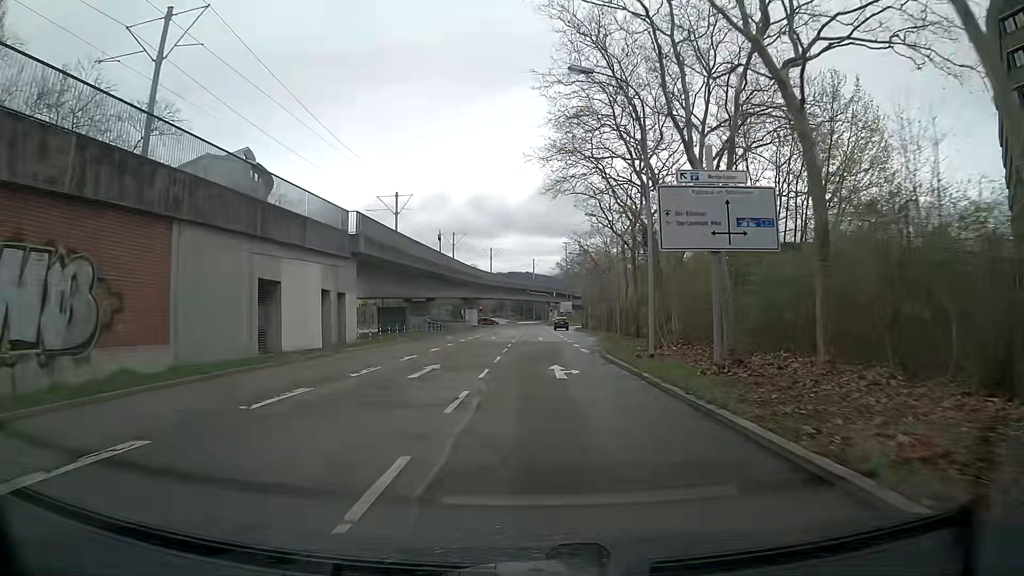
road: tertiary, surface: asphalt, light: Day
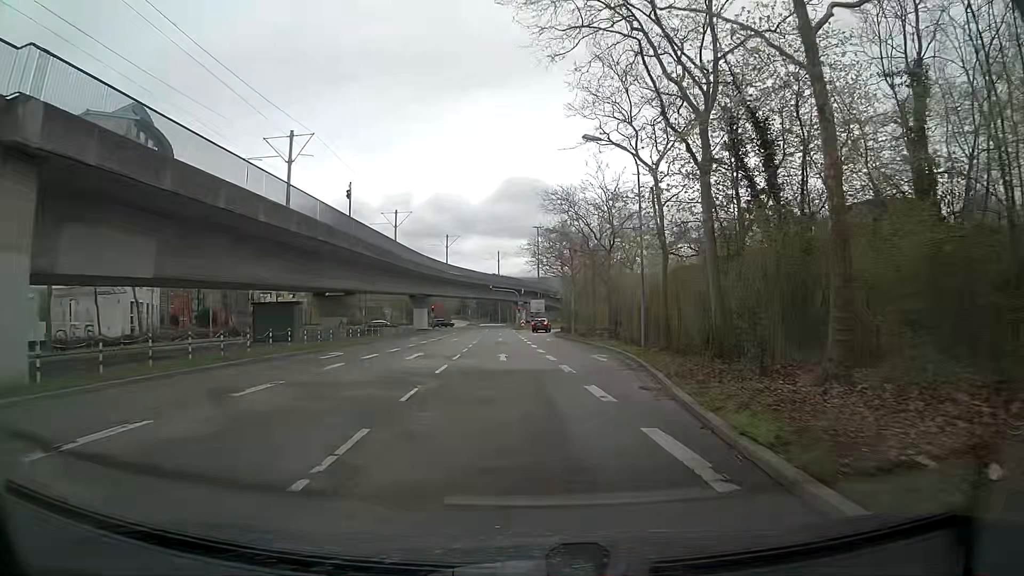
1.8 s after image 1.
(+0.4, +22.4) m; +2°
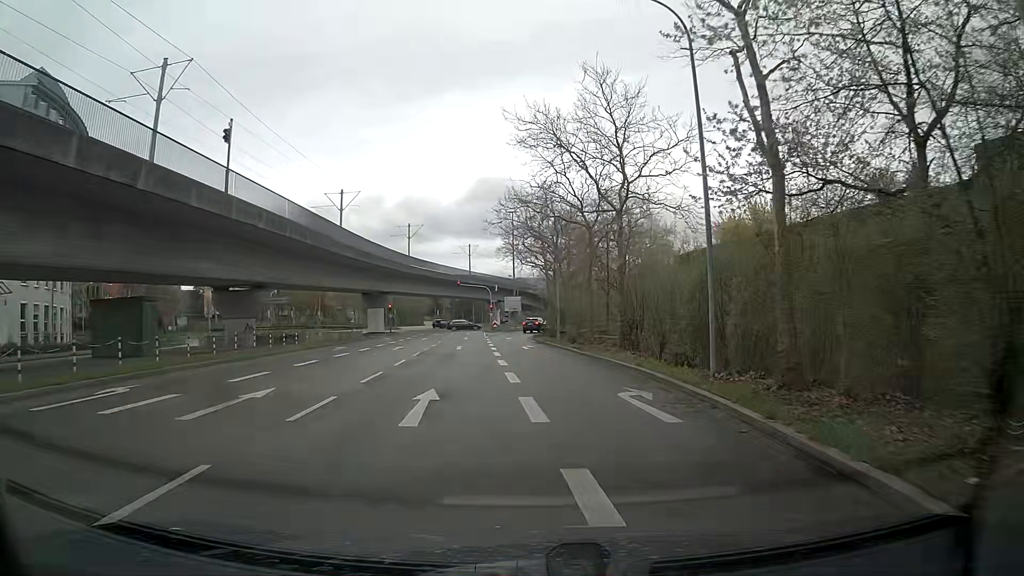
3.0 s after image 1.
(+0.4, +14.2) m; +3°
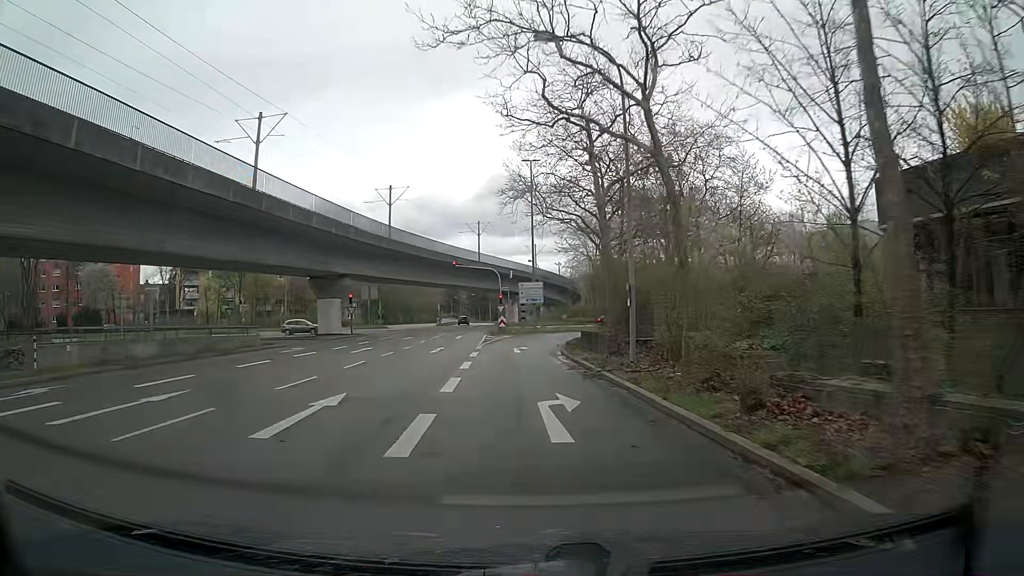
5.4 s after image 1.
(-0.2, +26.4) m; -2°
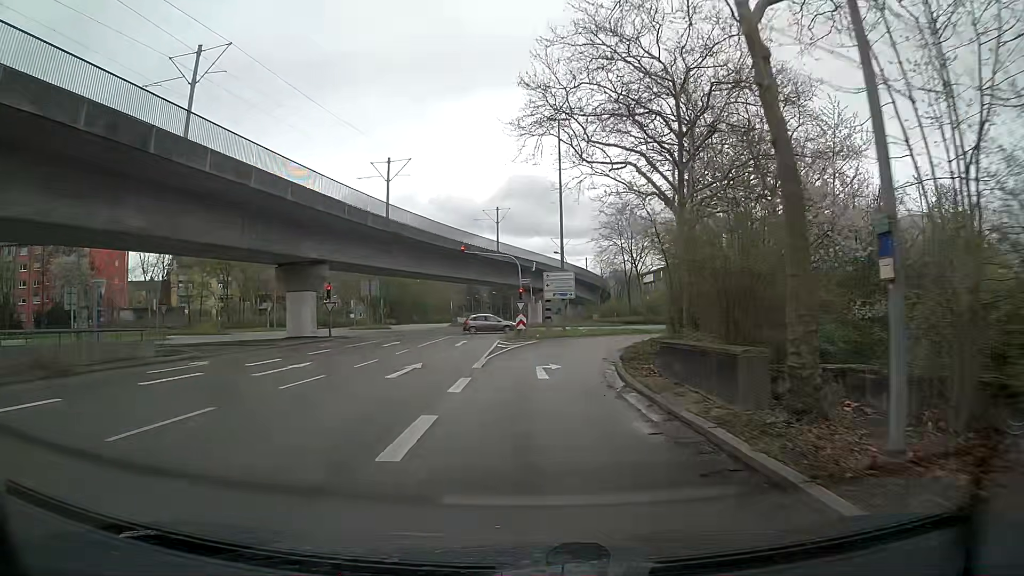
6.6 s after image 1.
(-0.2, +12.2) m; -2°
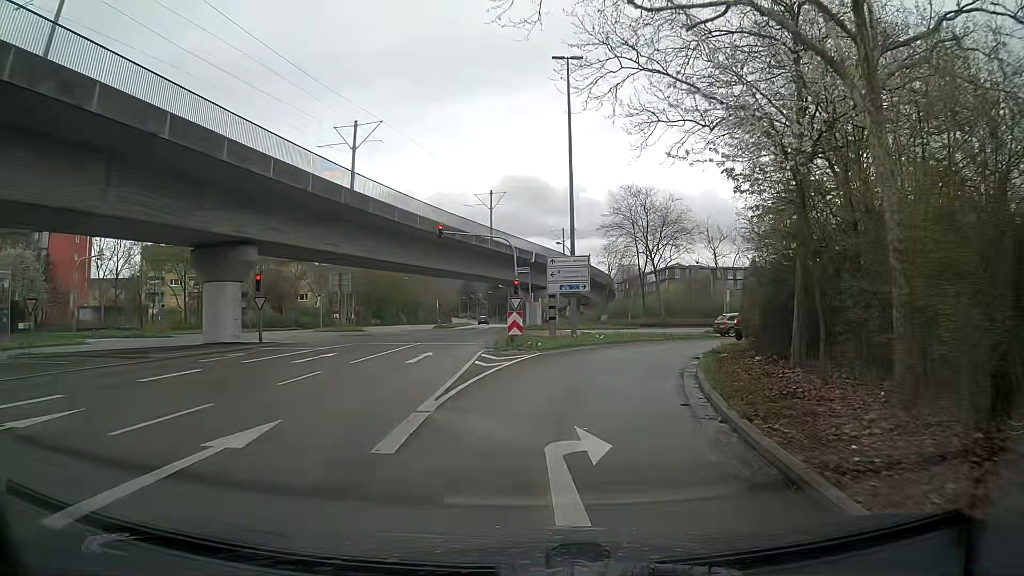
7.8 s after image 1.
(-0.1, +11.6) m; 0°
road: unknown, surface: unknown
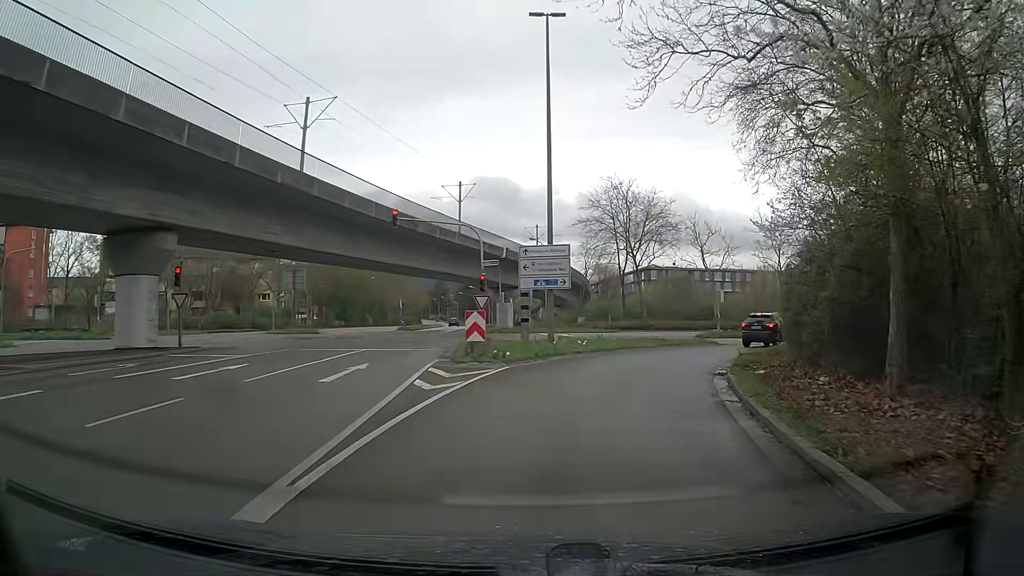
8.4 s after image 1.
(+0.1, +5.6) m; +2°
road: secondary_link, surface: asphalt
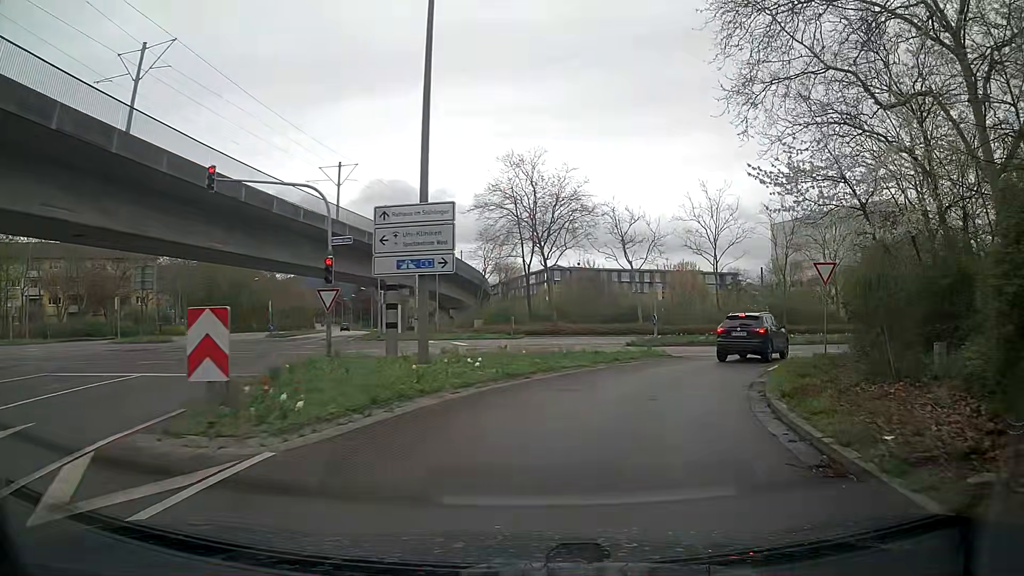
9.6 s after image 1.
(+0.8, +10.2) m; +9°
(+1, +10) (+4, +19) (+10, +27) (+19, +33) (+28, +36) (+38, +39) (+47, +41) (+57, +44) (+67, +47) (+76, +49) m
